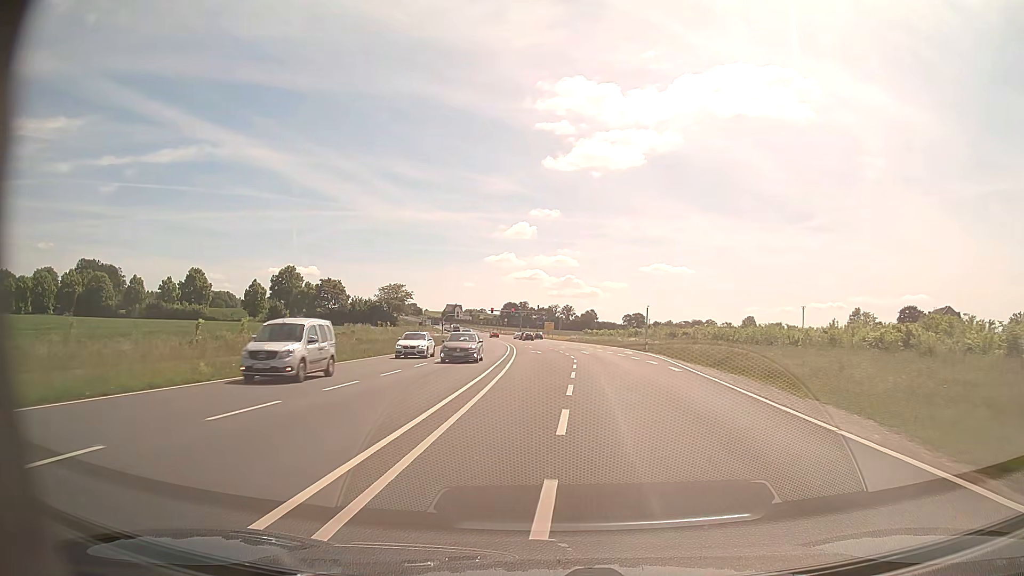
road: primary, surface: asphalt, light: Day
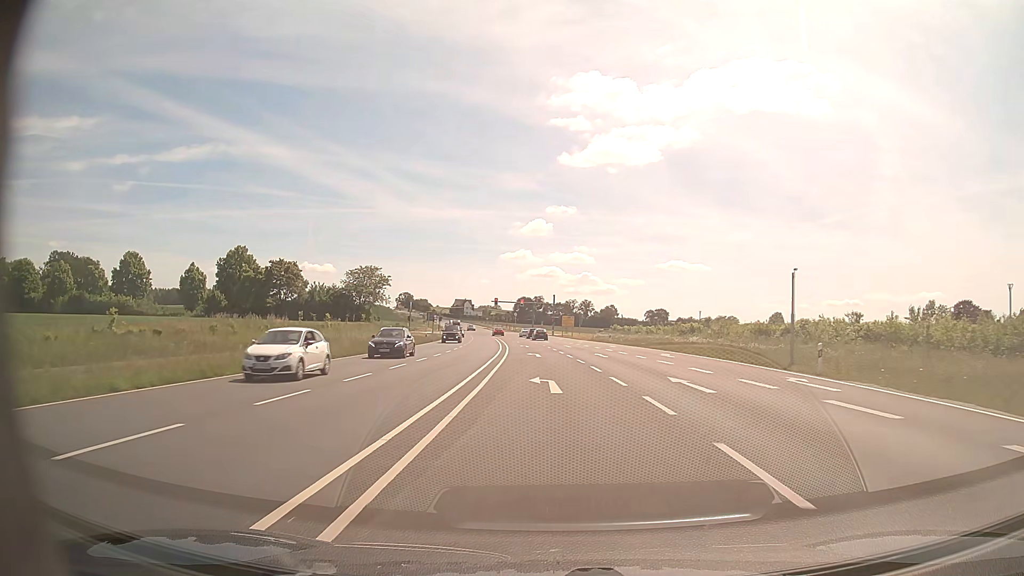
(-0.3, +33.4) m; -1°
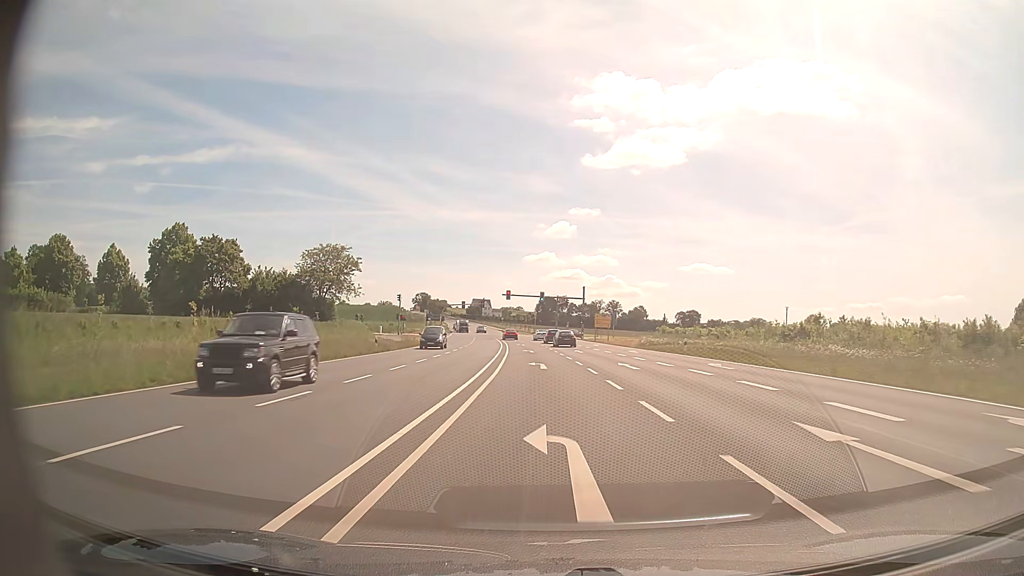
(-0.5, +29.6) m; -2°
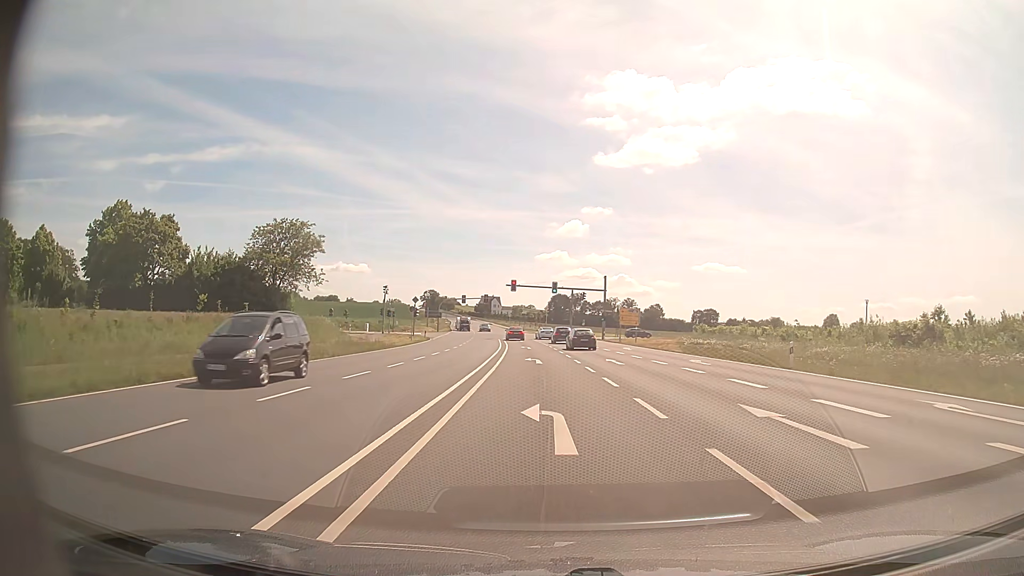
(-0.2, +17.4) m; -1°
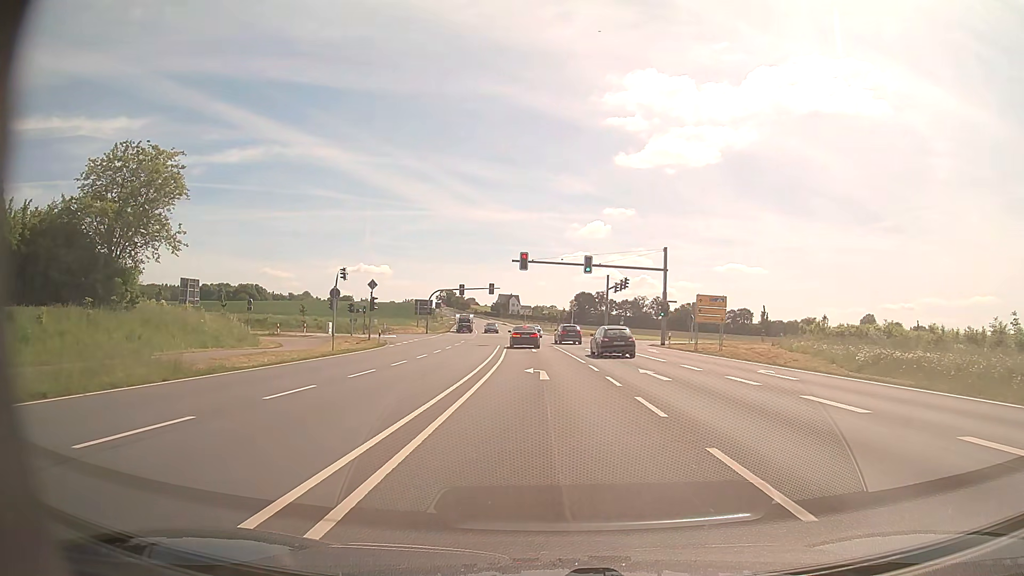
(-0.5, +29.0) m; -2°
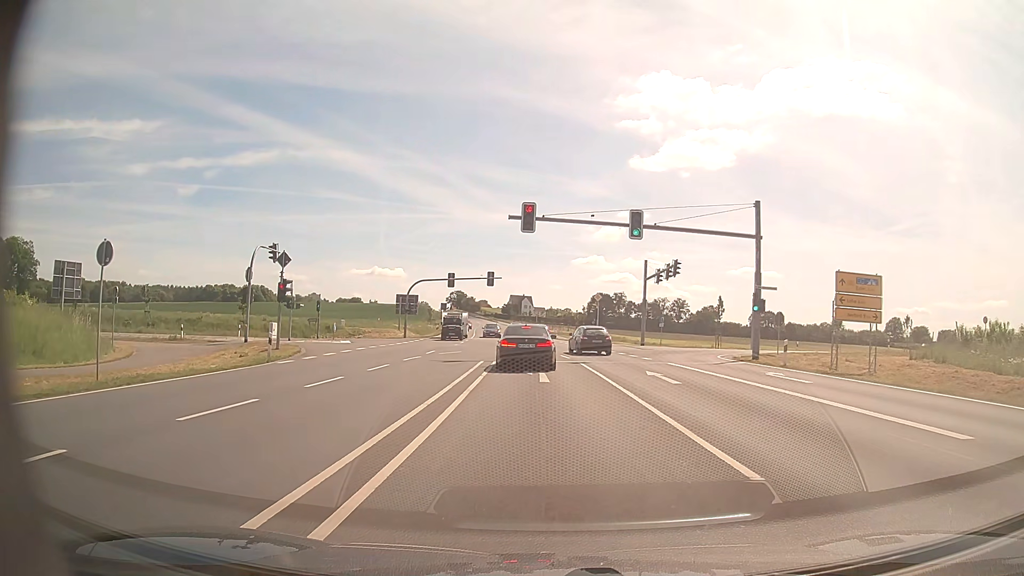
(-0.2, +20.8) m; -1°
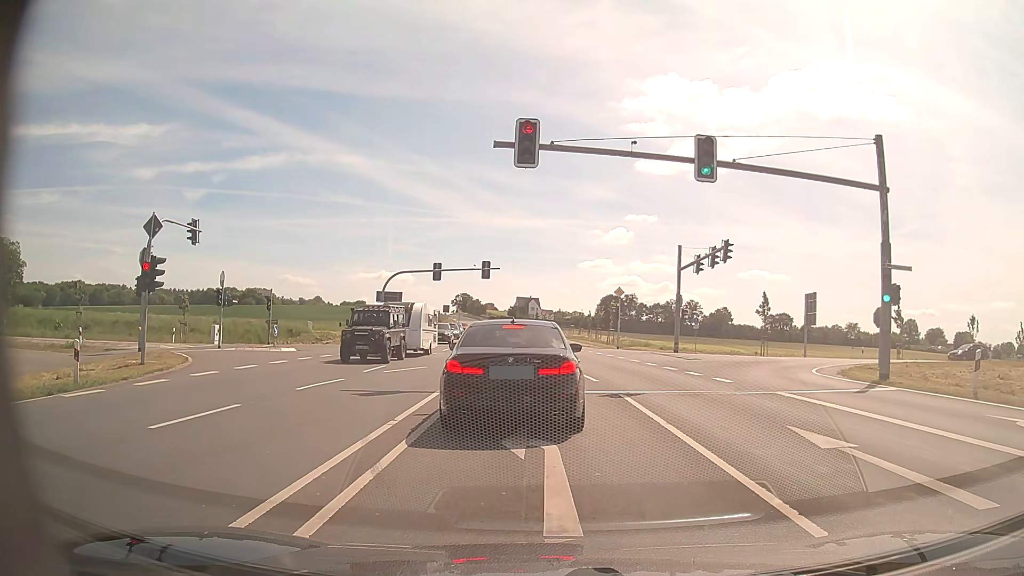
(-0.1, +12.2) m; -1°
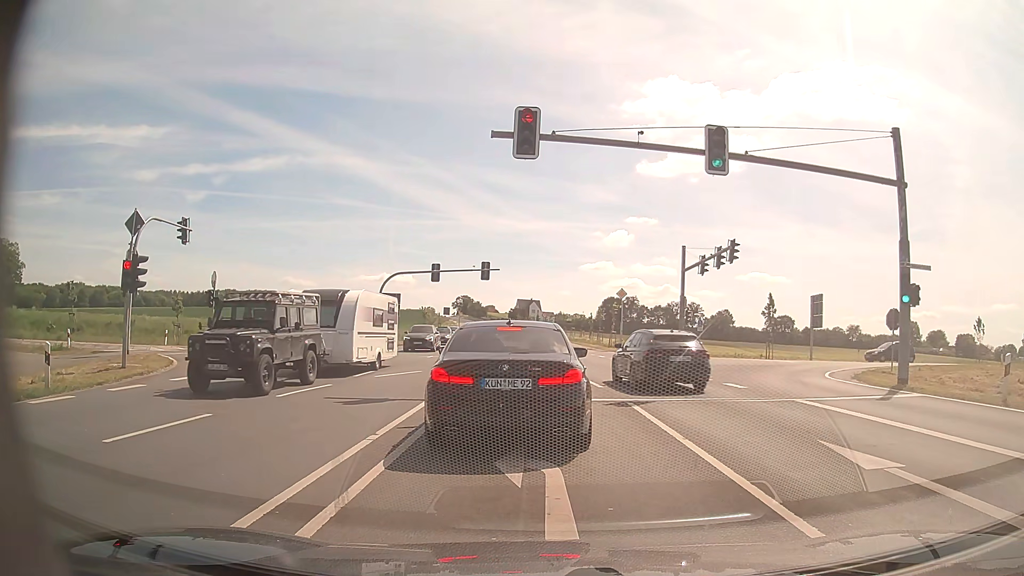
(0.0, +1.1) m; 0°
